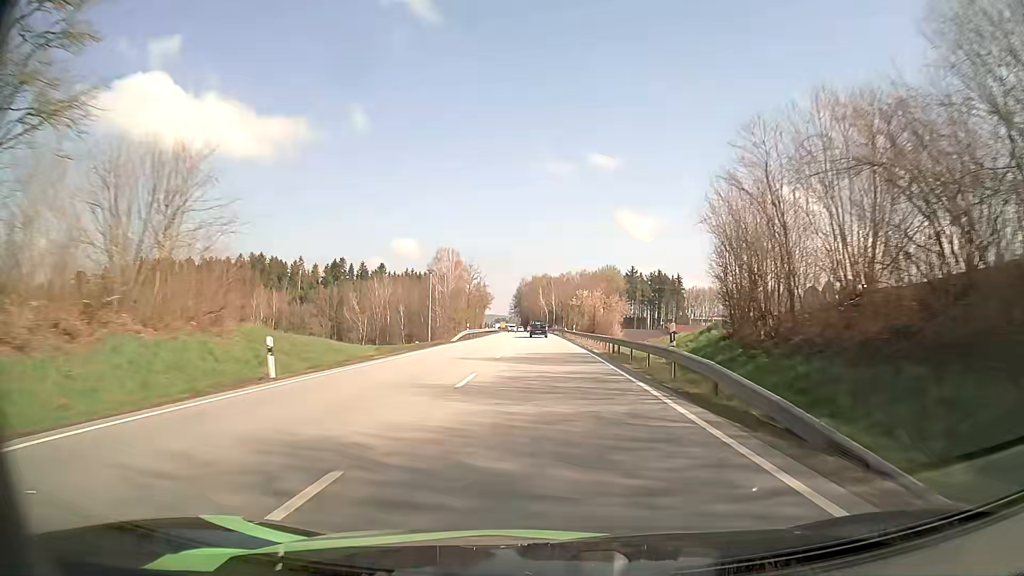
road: primary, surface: asphalt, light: Day
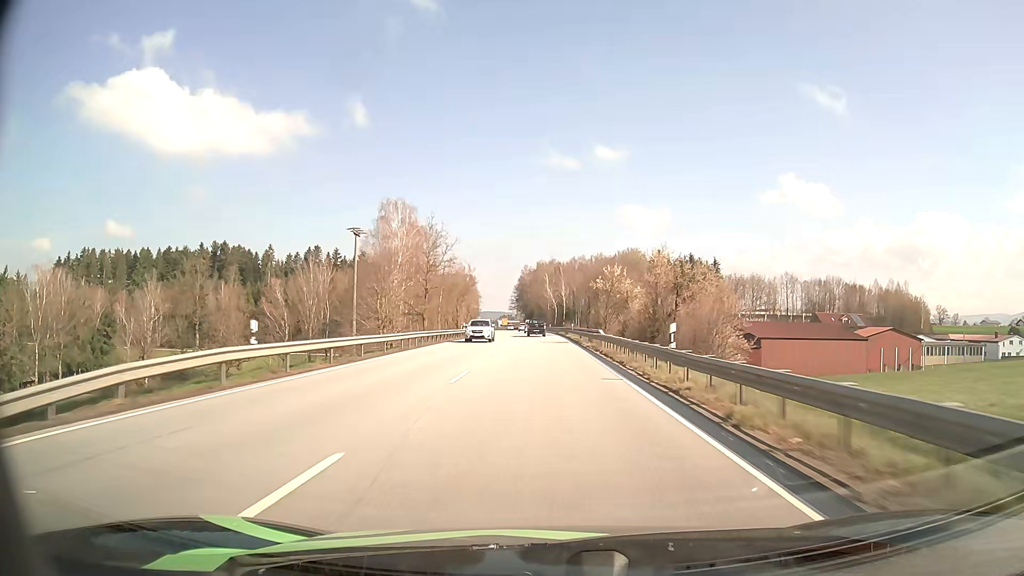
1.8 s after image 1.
(-0.2, +47.8) m; -1°
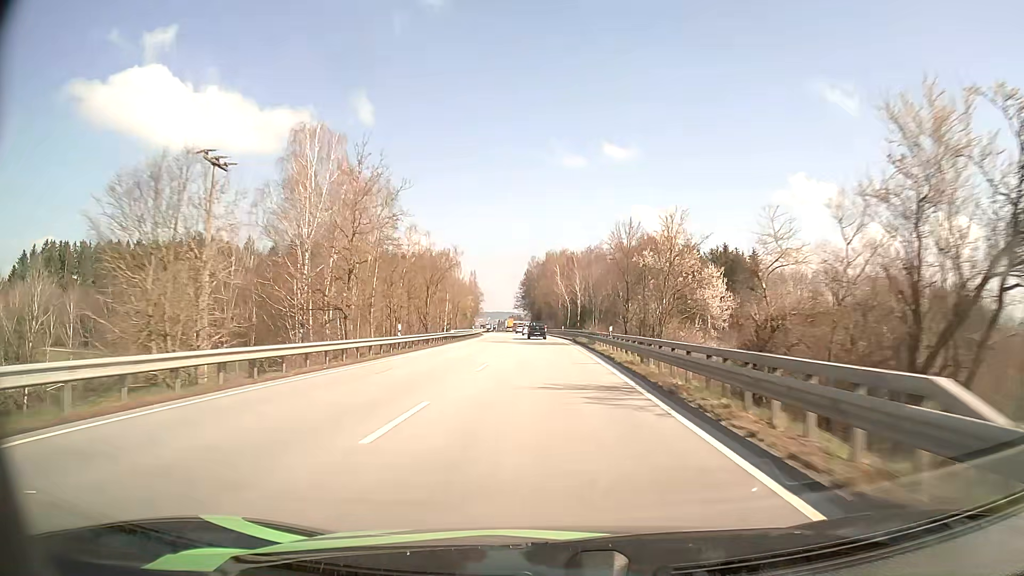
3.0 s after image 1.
(-0.2, +31.7) m; -1°
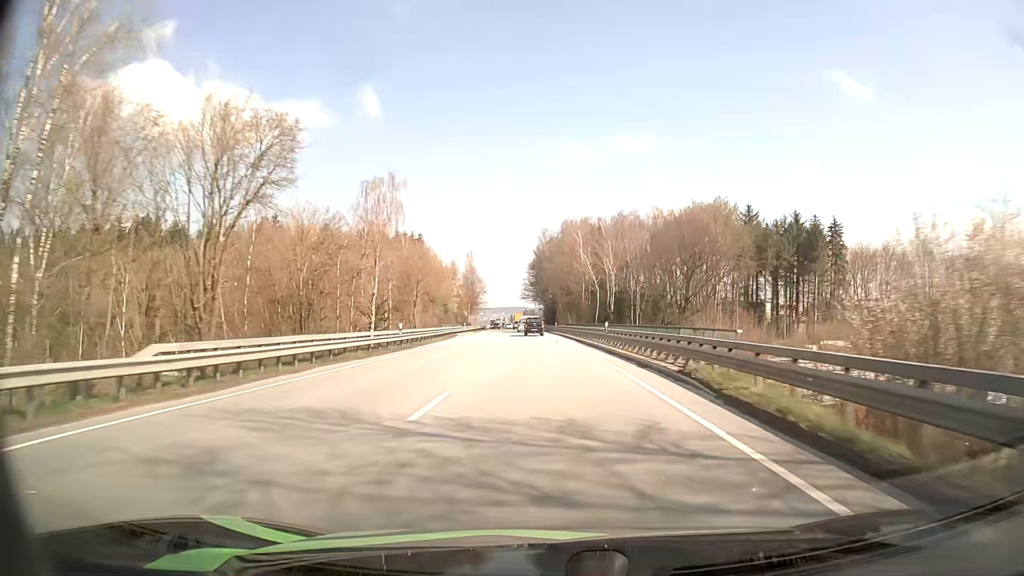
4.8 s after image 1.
(-0.5, +46.9) m; -1°
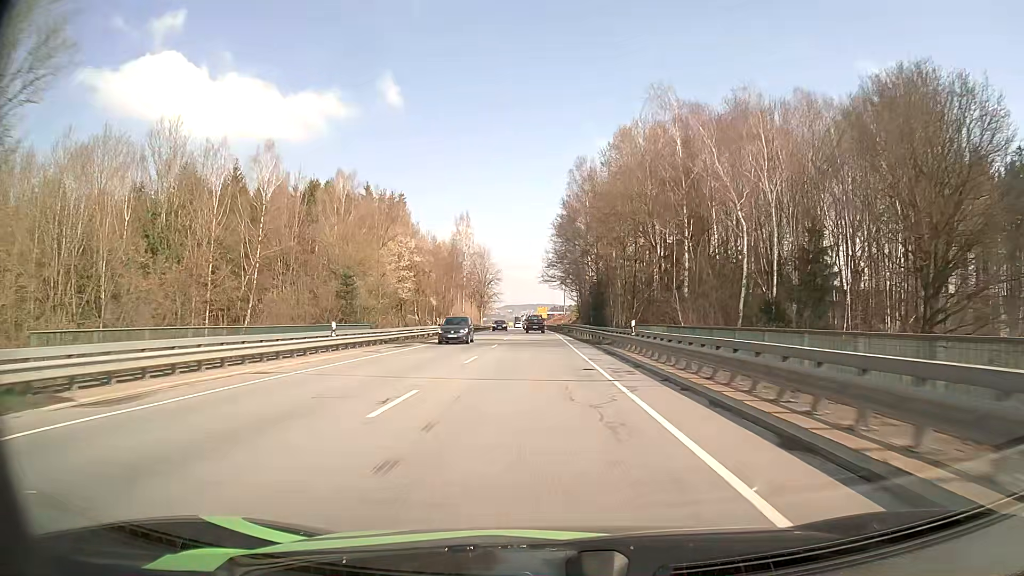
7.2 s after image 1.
(-1.1, +60.5) m; -2°
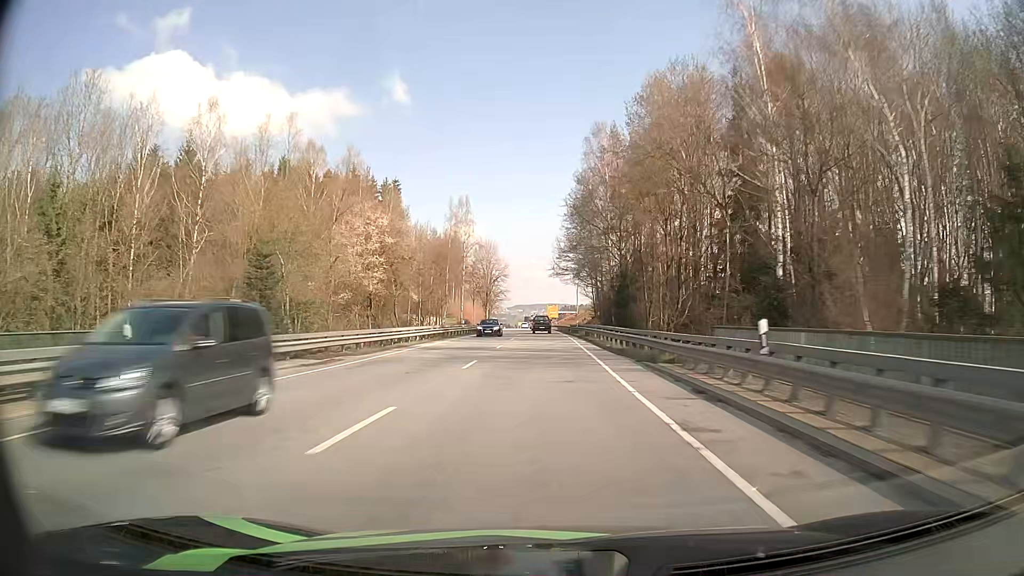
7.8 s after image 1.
(-0.1, +14.8) m; -1°
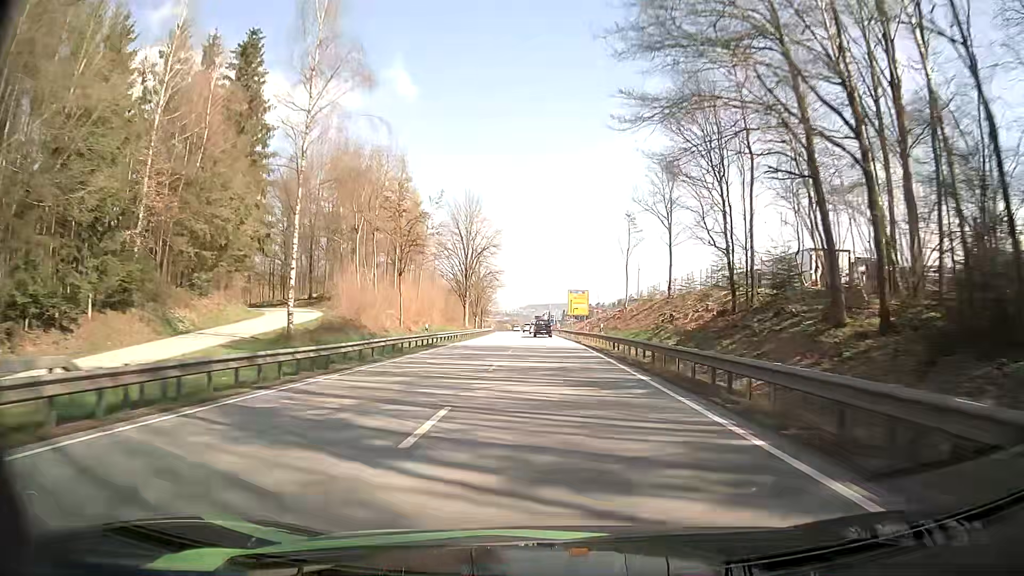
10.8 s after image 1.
(-1.3, +72.1) m; -1°
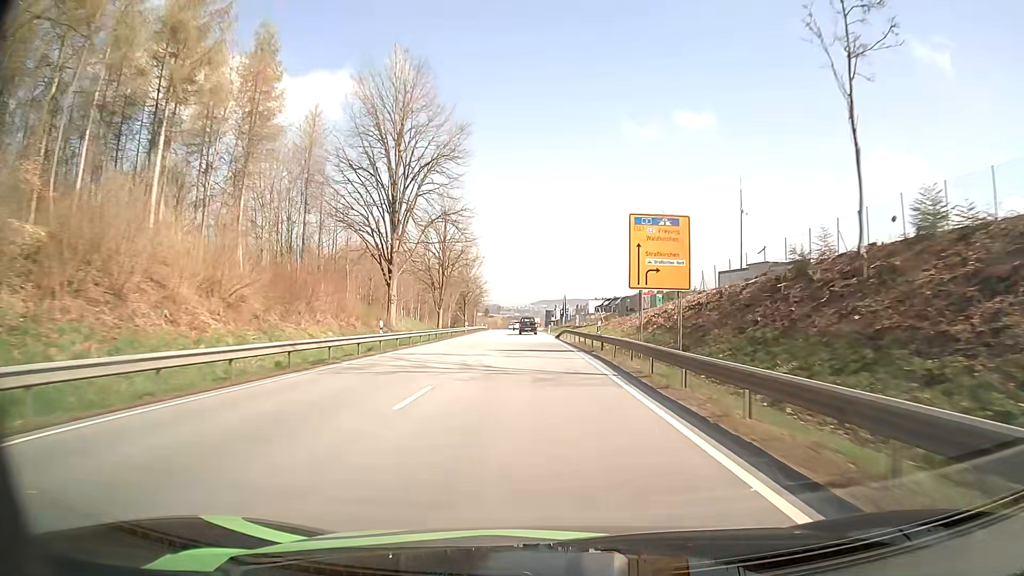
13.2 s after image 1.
(-0.1, +57.1) m; -1°
(0, +10) (0, +20) (0, +30) (-1, +40) (-1, +50) (-2, +60) (-2, +70) (-3, +80) (-3, +90) (-4, +100) m
